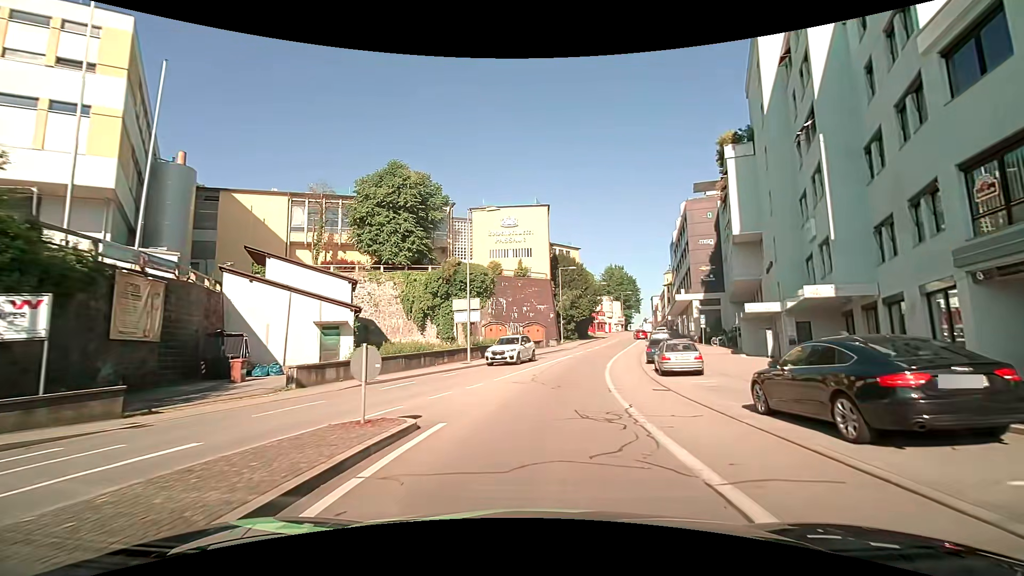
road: tertiary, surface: asphalt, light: Day
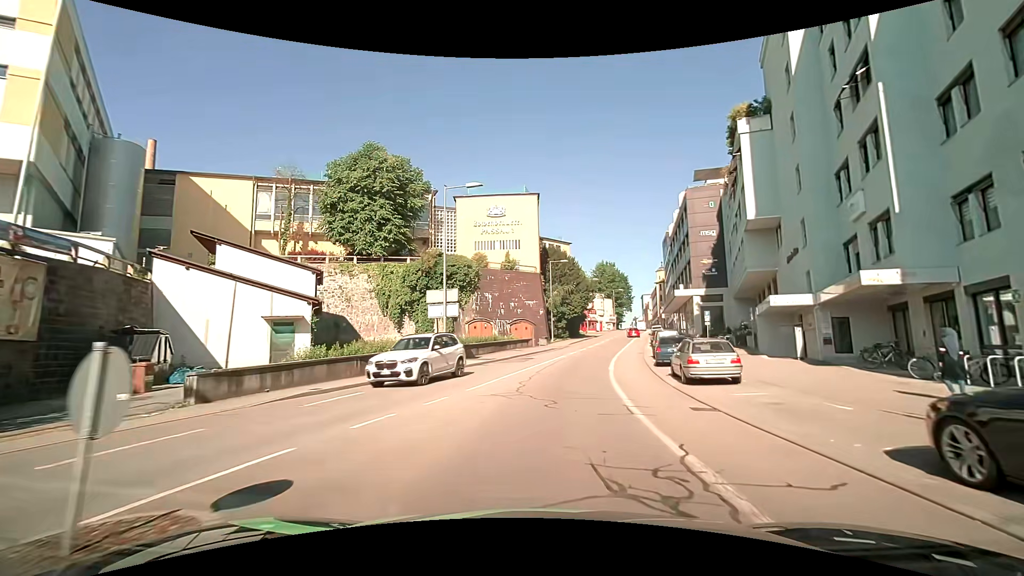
(+0.1, +4.9) m; +1°
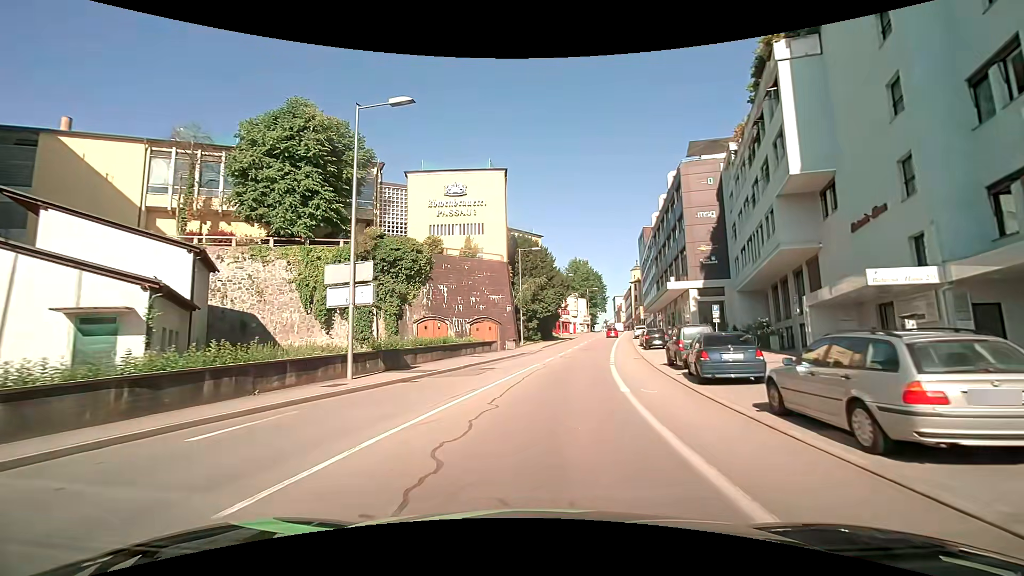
(+0.4, +10.2) m; +4°
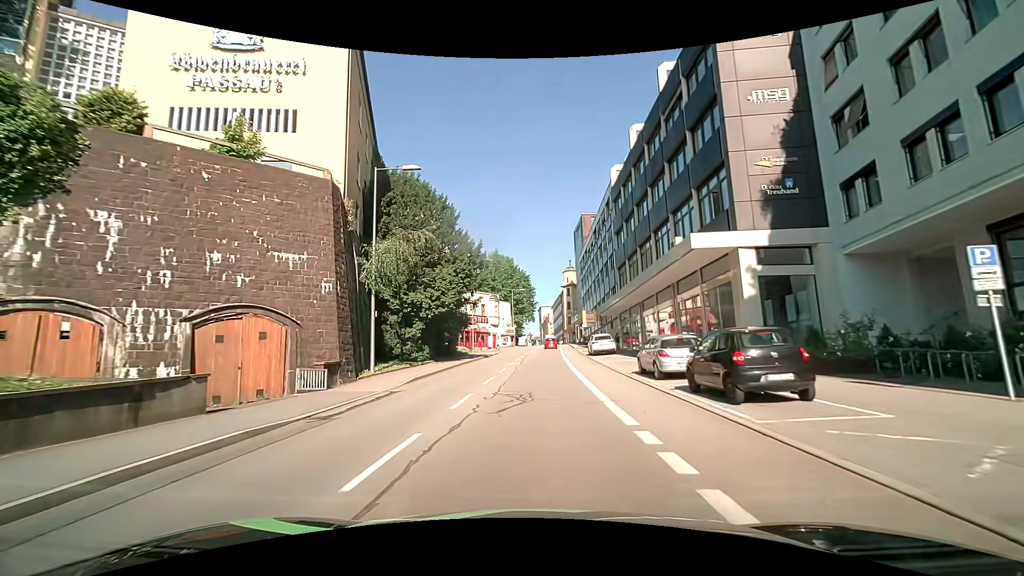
(+2.5, +27.8) m; +9°
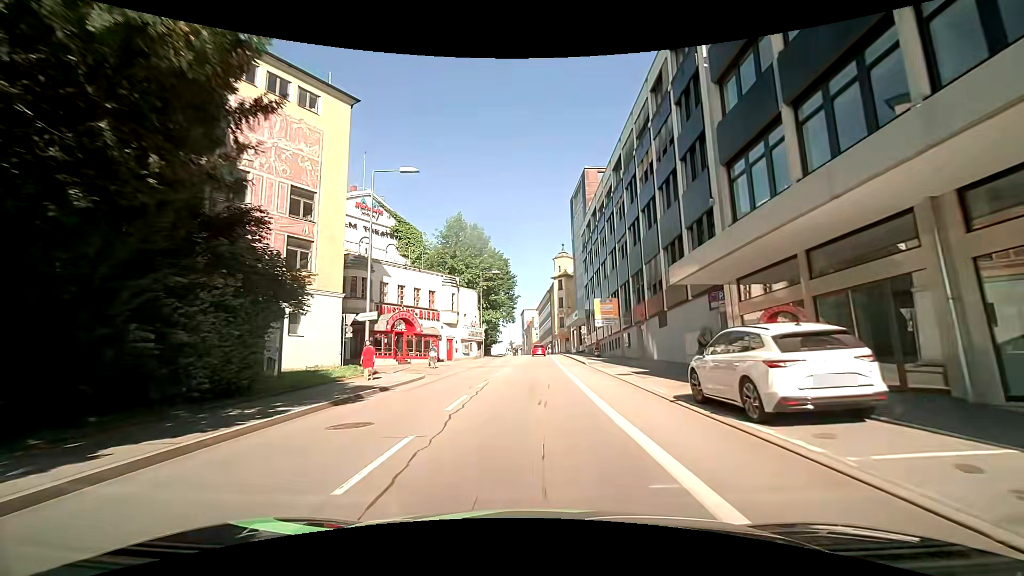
(+0.7, +30.1) m; +2°
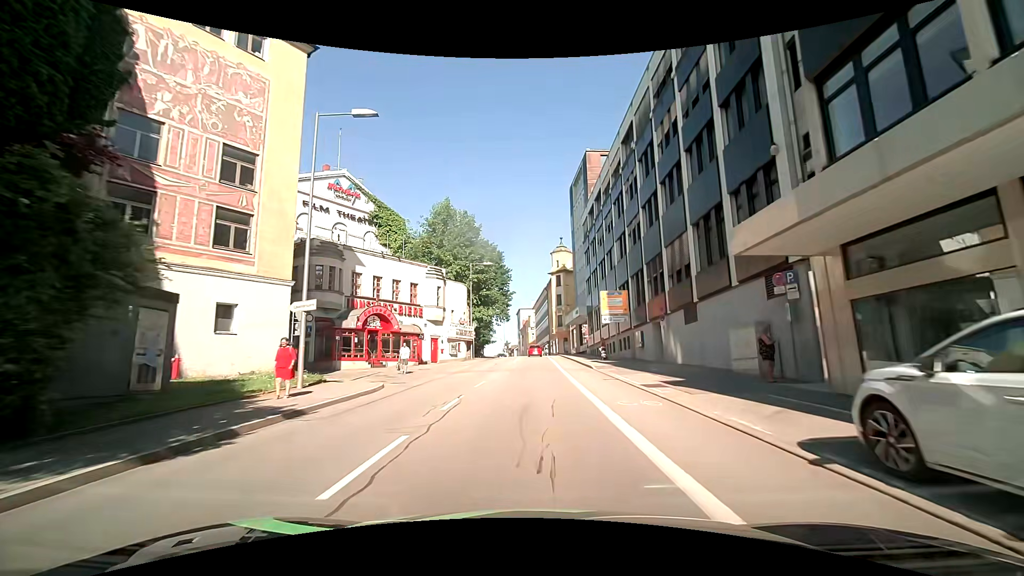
(-0.1, +6.2) m; -1°
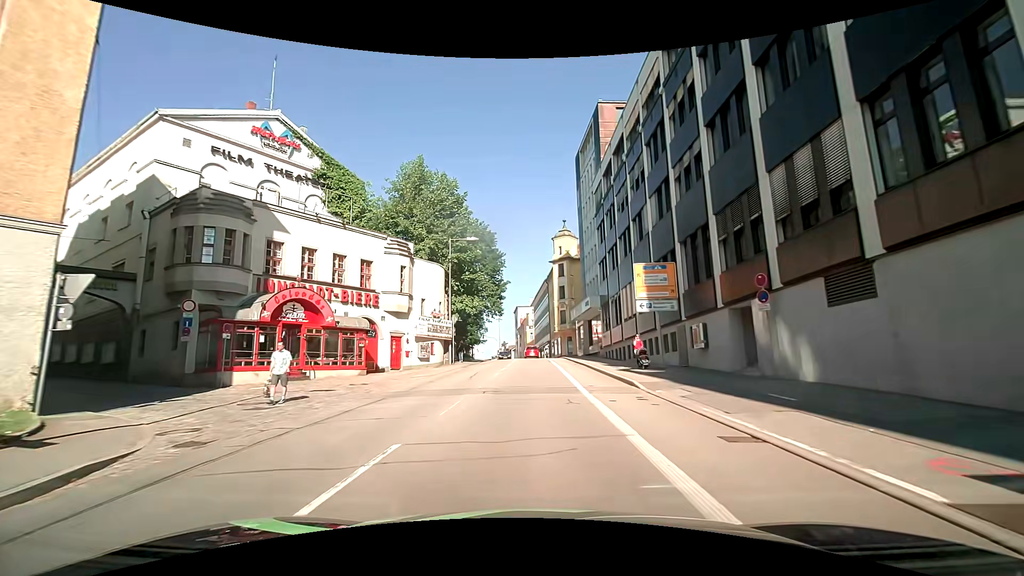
(0.0, +12.5) m; 0°
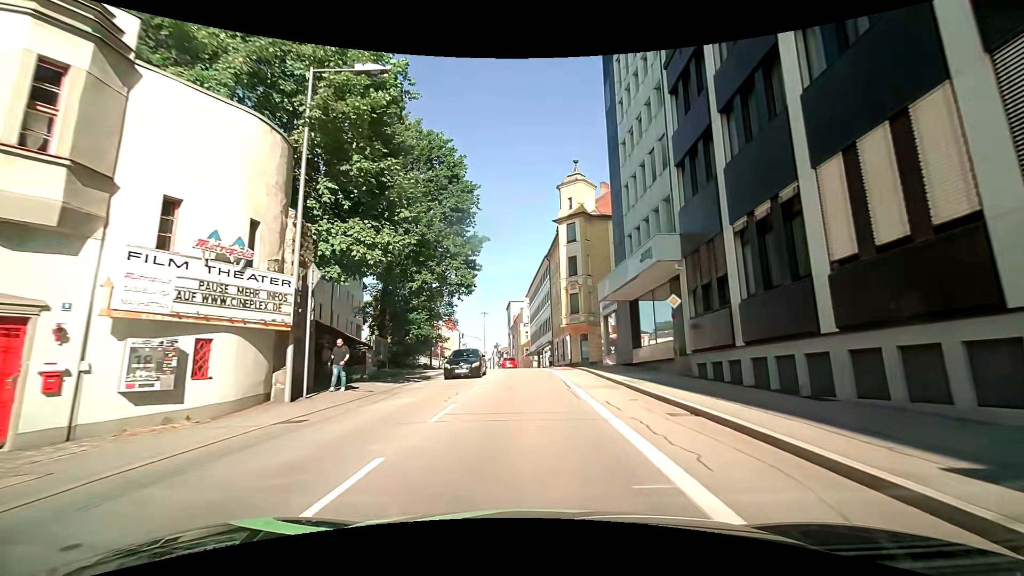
(+0.3, +25.1) m; +1°
(0, +10) (0, +20) (0, +30) (0, +40) (0, +50) (-1, +60) (-4, +69) (-9, +78) (-14, +87) (-20, +95) m
